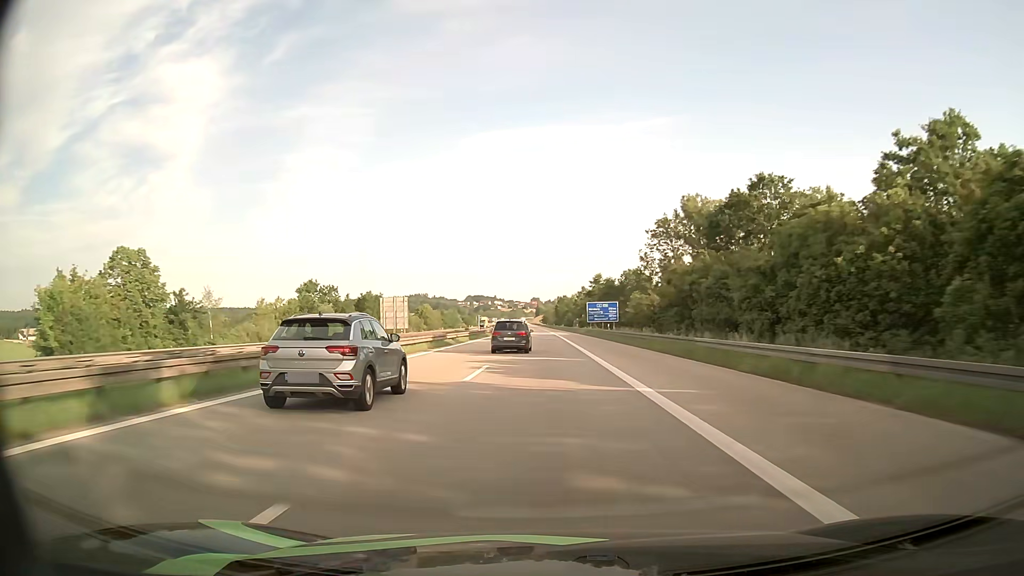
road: motorway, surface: asphalt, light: Day
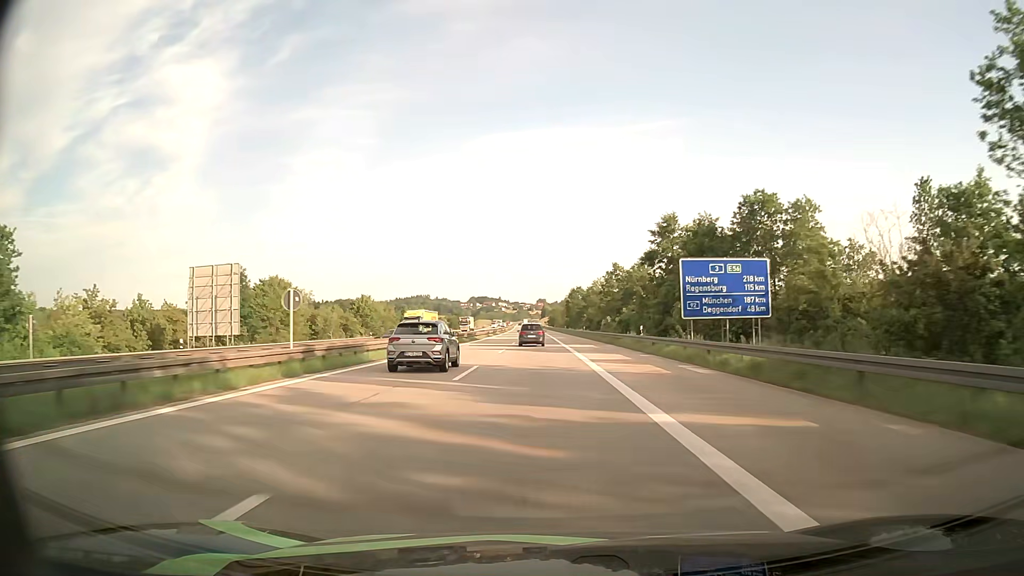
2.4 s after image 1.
(-0.5, +71.3) m; -1°
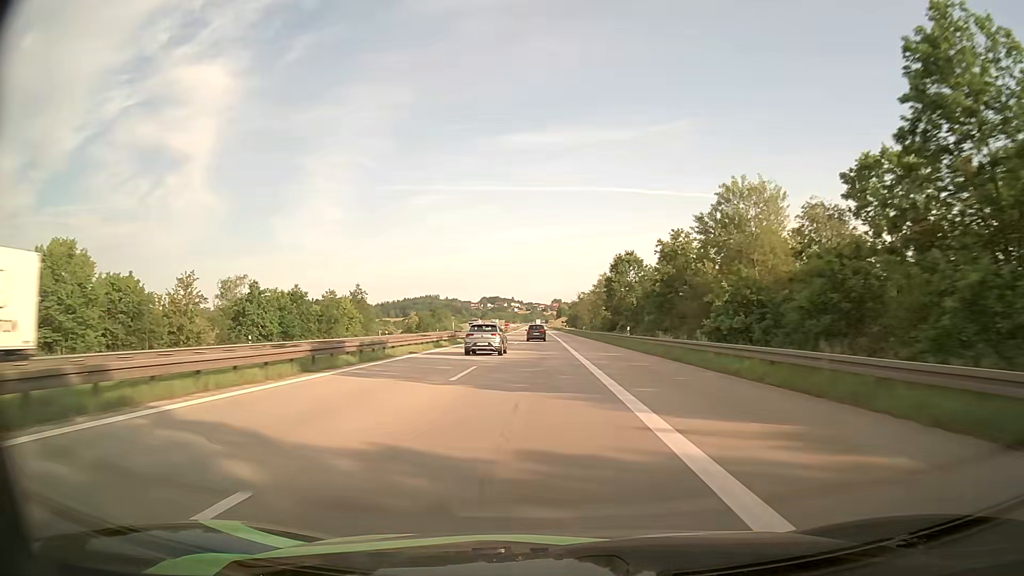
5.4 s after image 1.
(-1.1, +89.4) m; -1°
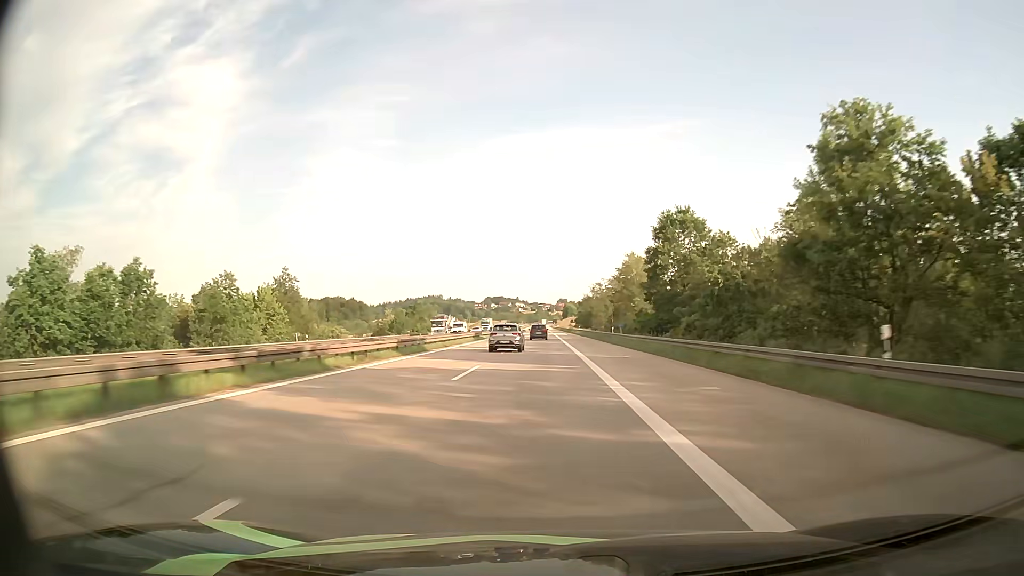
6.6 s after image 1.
(-0.1, +36.0) m; 0°
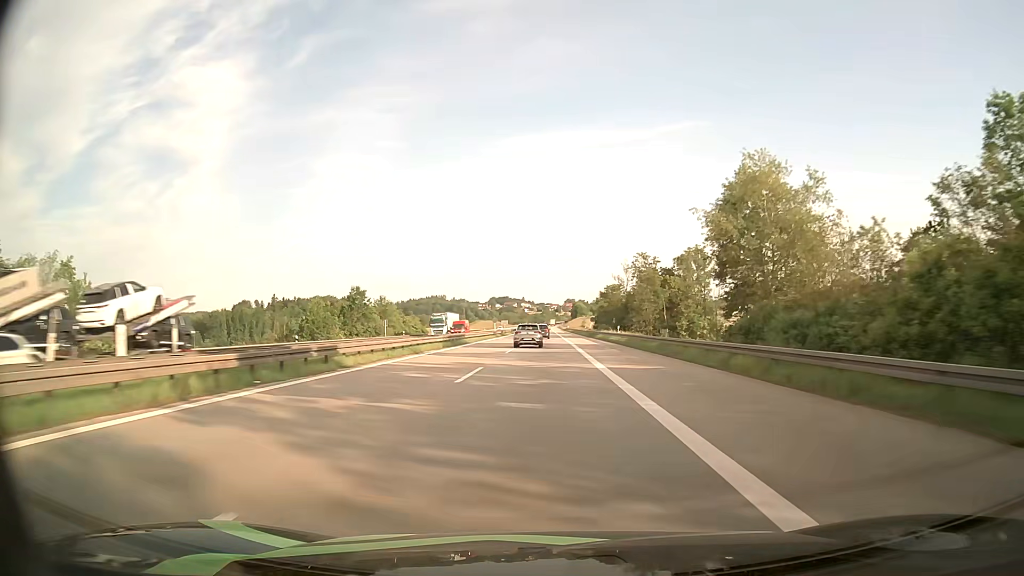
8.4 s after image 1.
(-0.3, +54.2) m; -1°
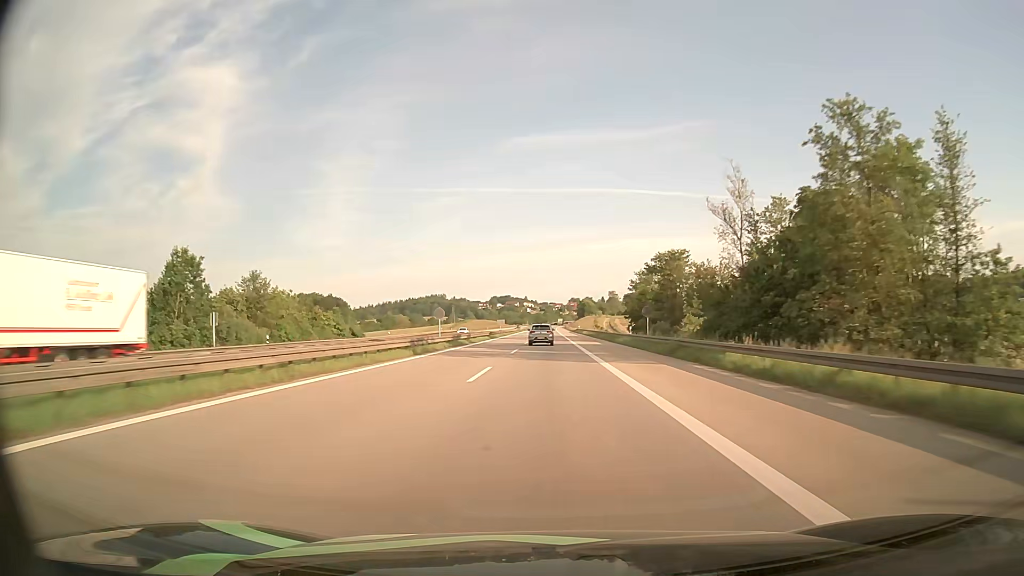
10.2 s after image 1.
(-0.1, +54.3) m; 0°
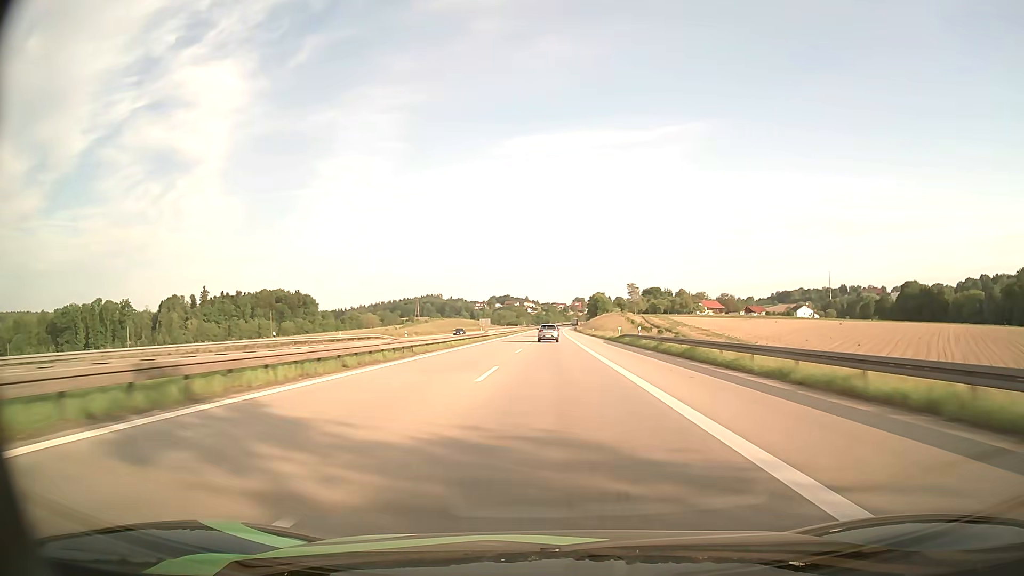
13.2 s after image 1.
(+0.1, +90.6) m; 0°
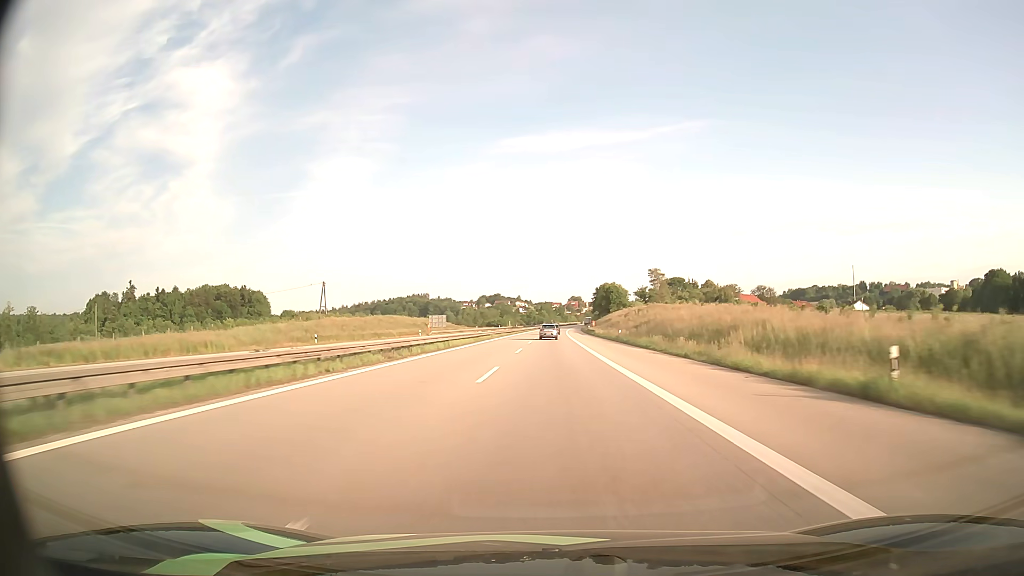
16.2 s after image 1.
(+0.3, +90.5) m; 0°
(0, +10) (0, +20) (0, +30) (0, +40) (0, +50) (0, +60) (0, +70) (0, +80) (+1, +90) (+1, +100) m
